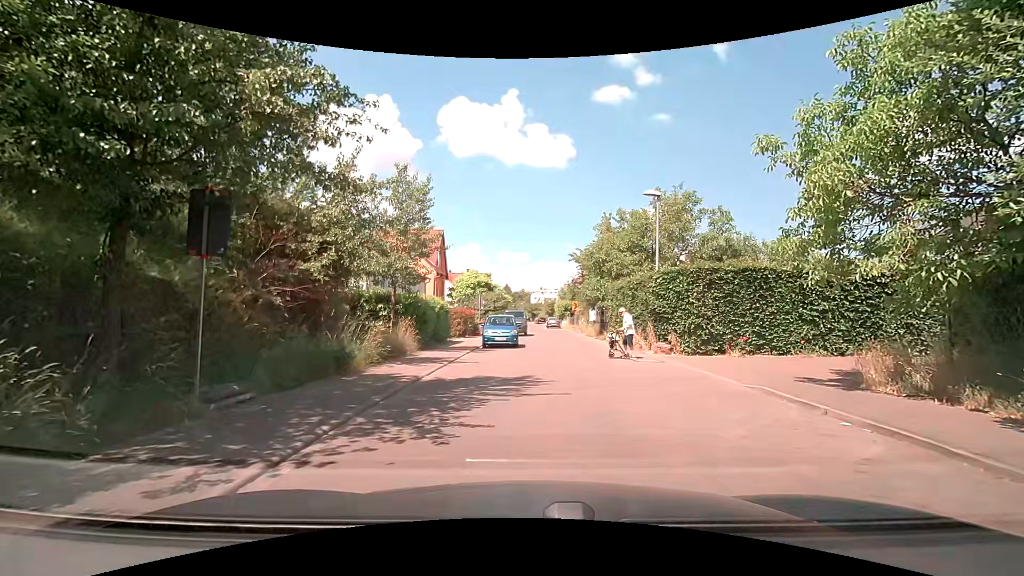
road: residential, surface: asphalt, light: Day
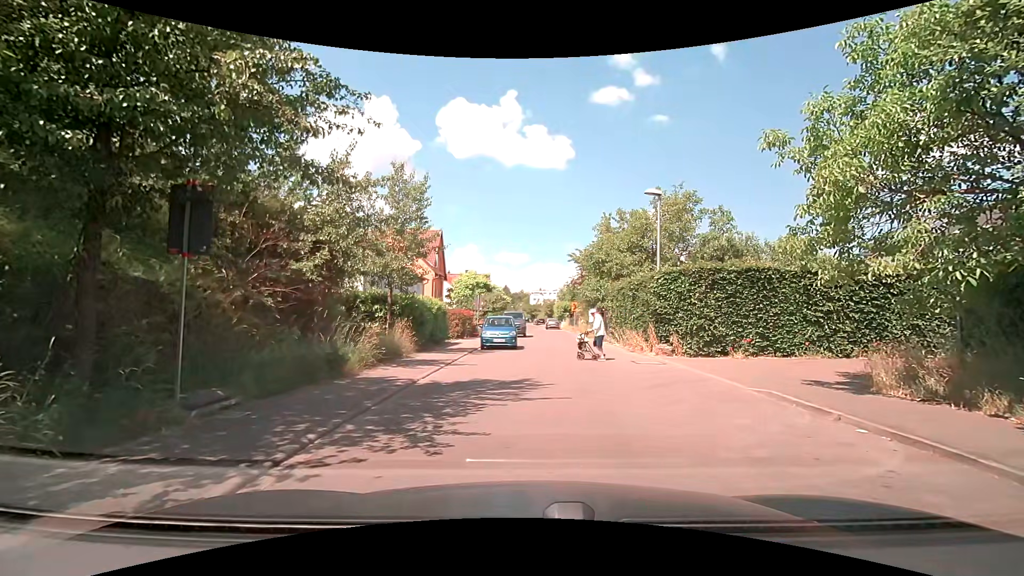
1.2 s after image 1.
(0.0, +0.3) m; 0°
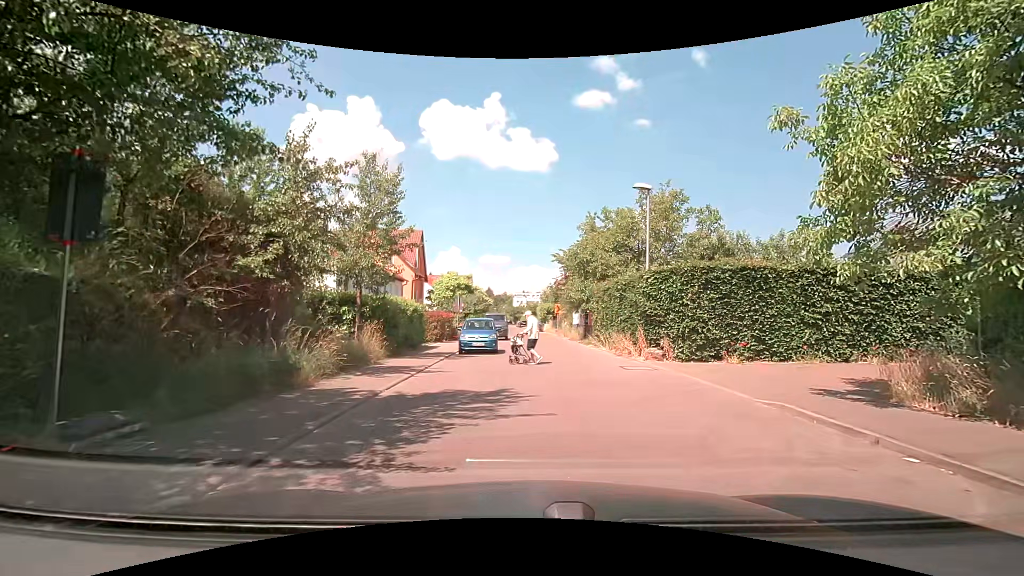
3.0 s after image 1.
(0.0, +1.3) m; 0°
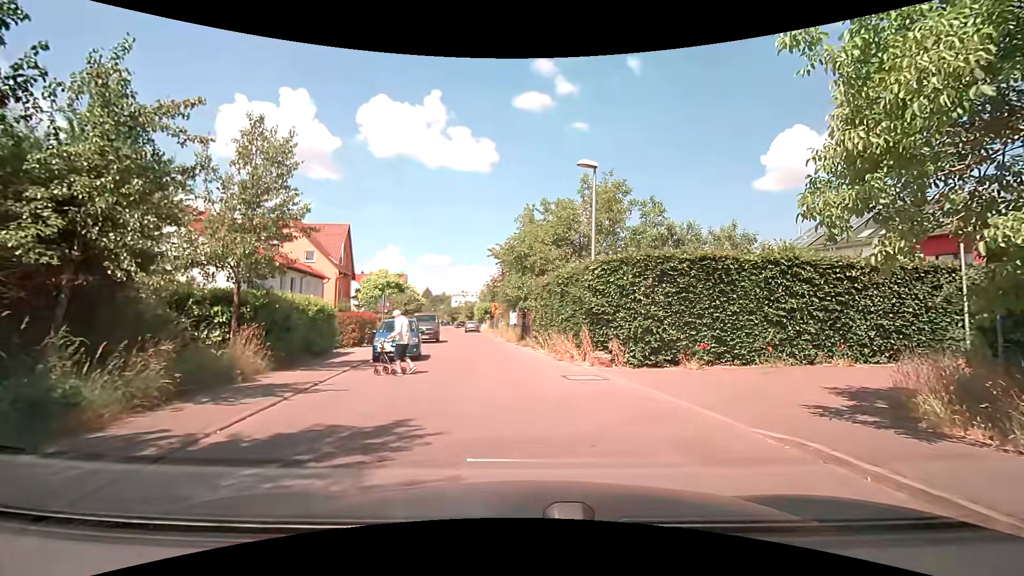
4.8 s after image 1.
(+0.2, +2.9) m; +8°
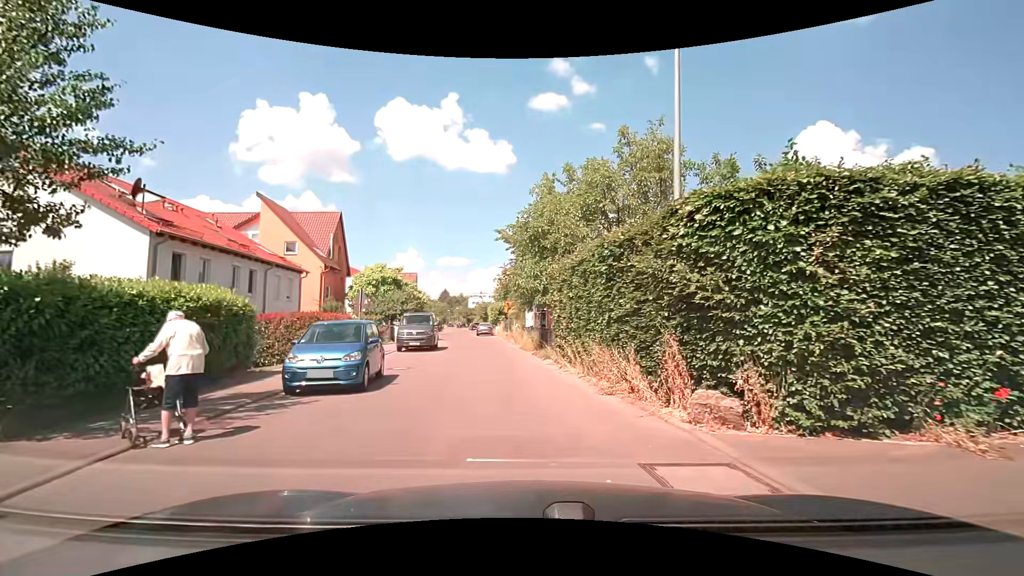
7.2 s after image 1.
(0.0, +7.5) m; -2°
